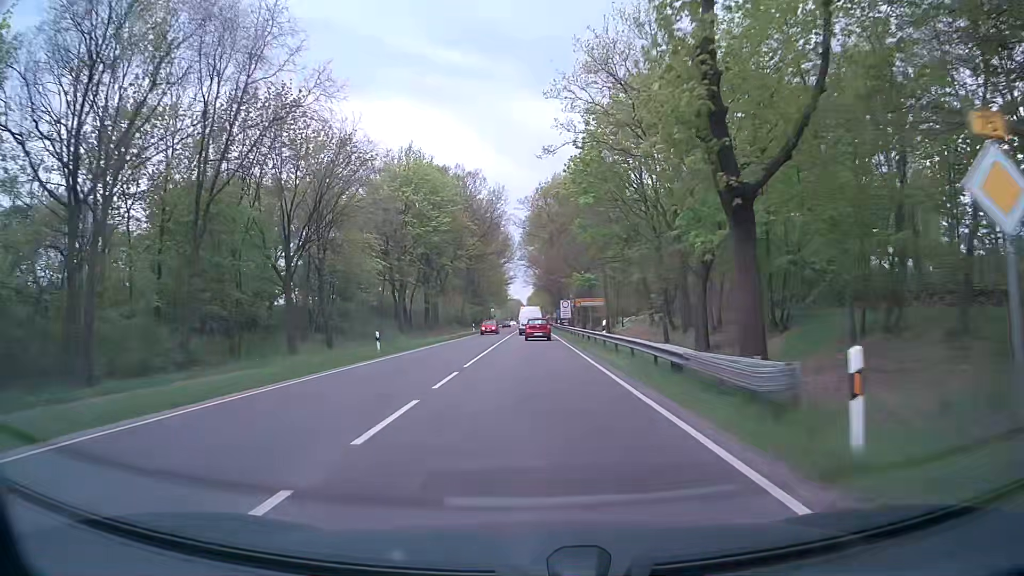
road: primary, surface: asphalt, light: Day
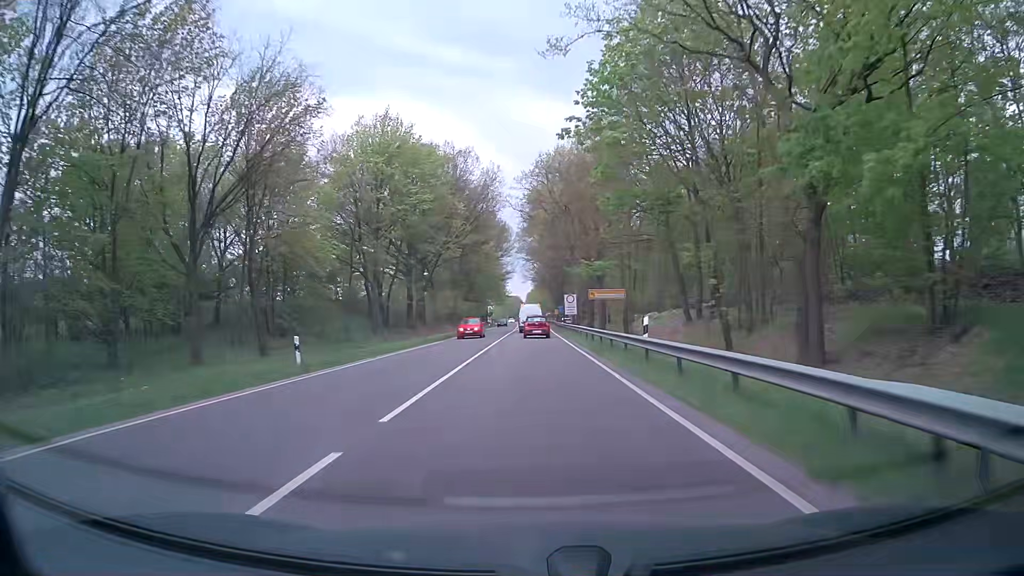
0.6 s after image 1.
(0.0, +10.8) m; 0°
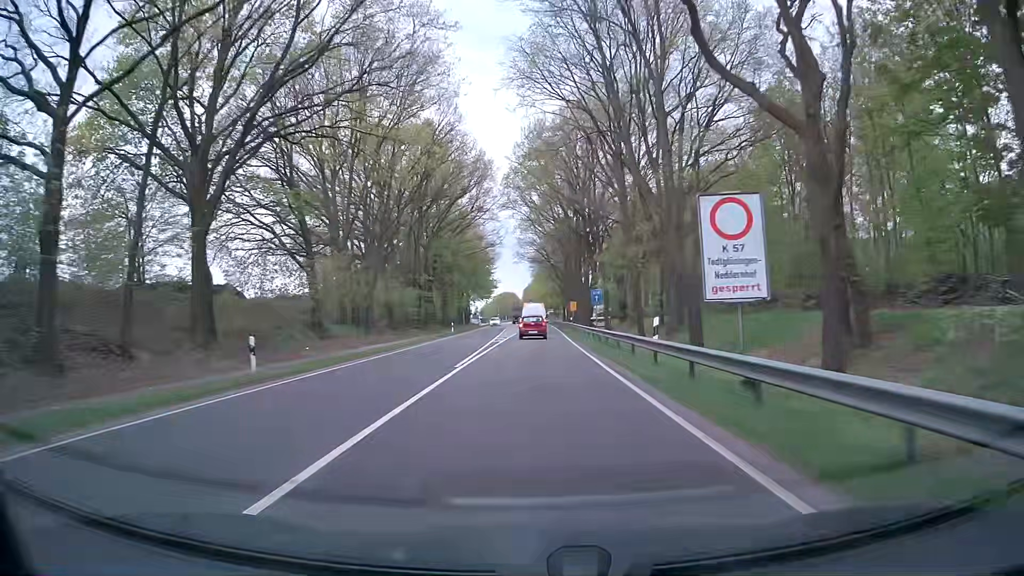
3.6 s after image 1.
(+0.4, +53.4) m; +1°
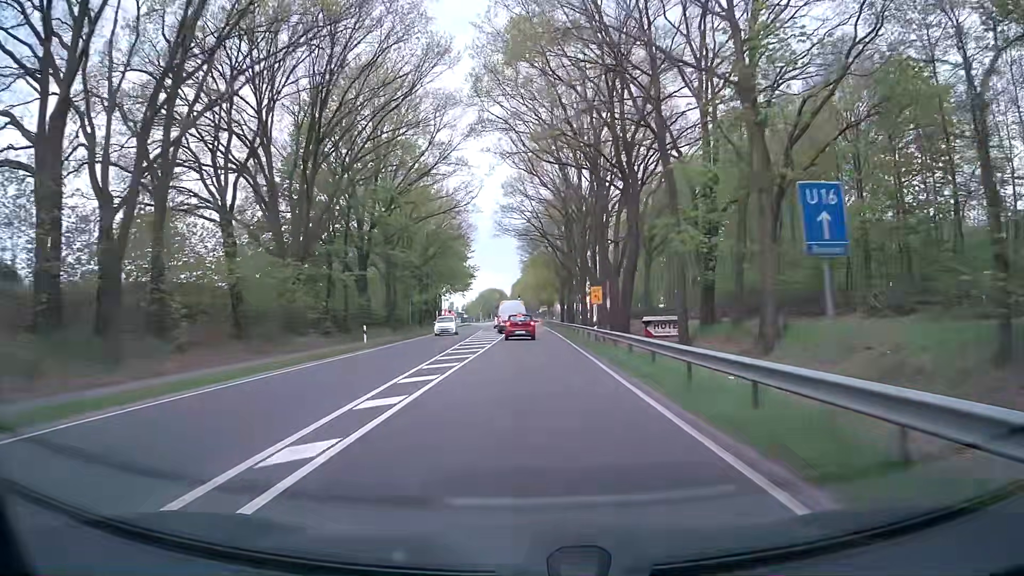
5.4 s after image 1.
(+0.3, +32.1) m; +1°
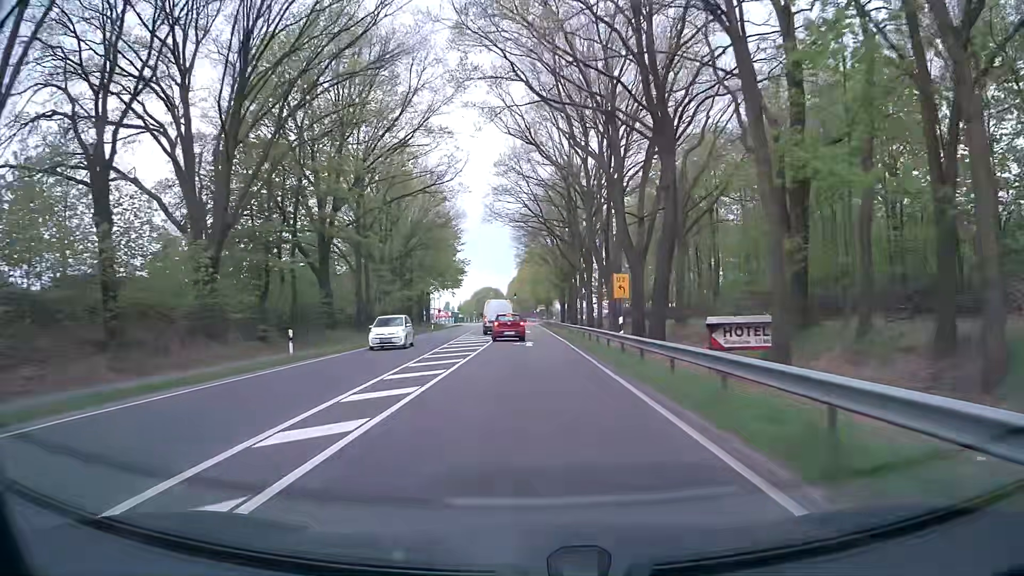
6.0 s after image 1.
(+0.1, +10.6) m; 0°
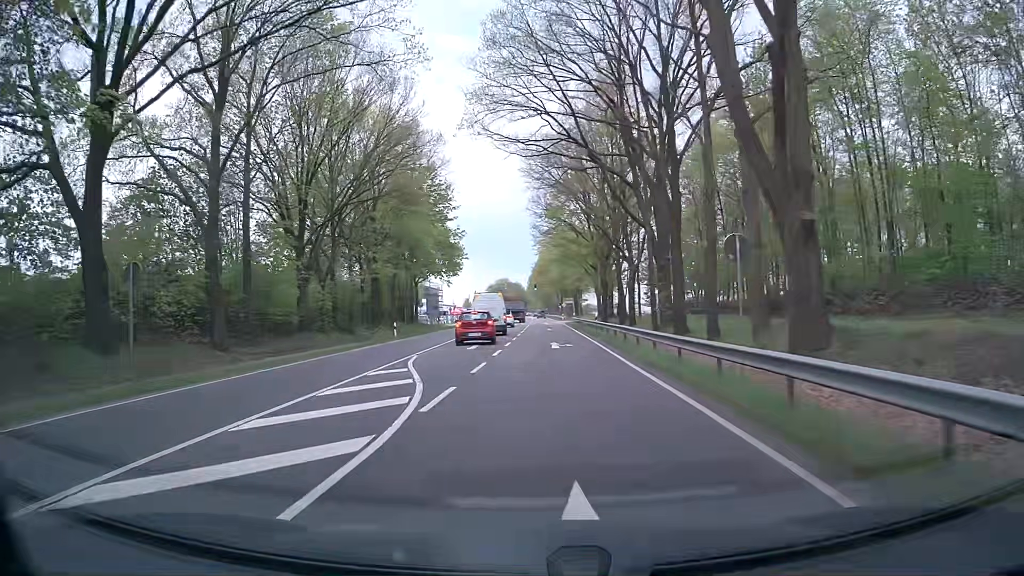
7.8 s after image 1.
(-0.2, +29.3) m; -1°
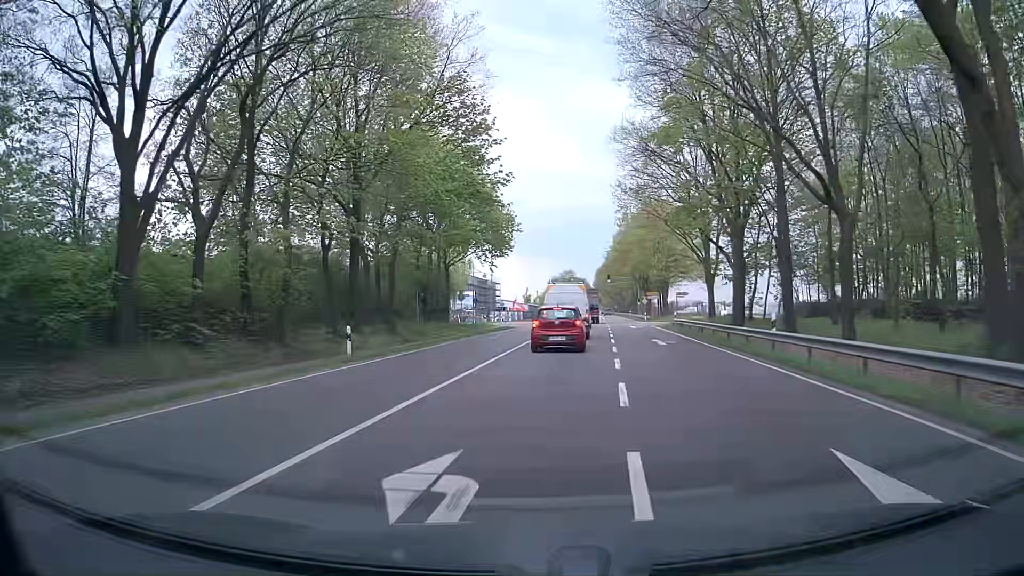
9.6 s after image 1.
(-1.5, +23.5) m; -6°
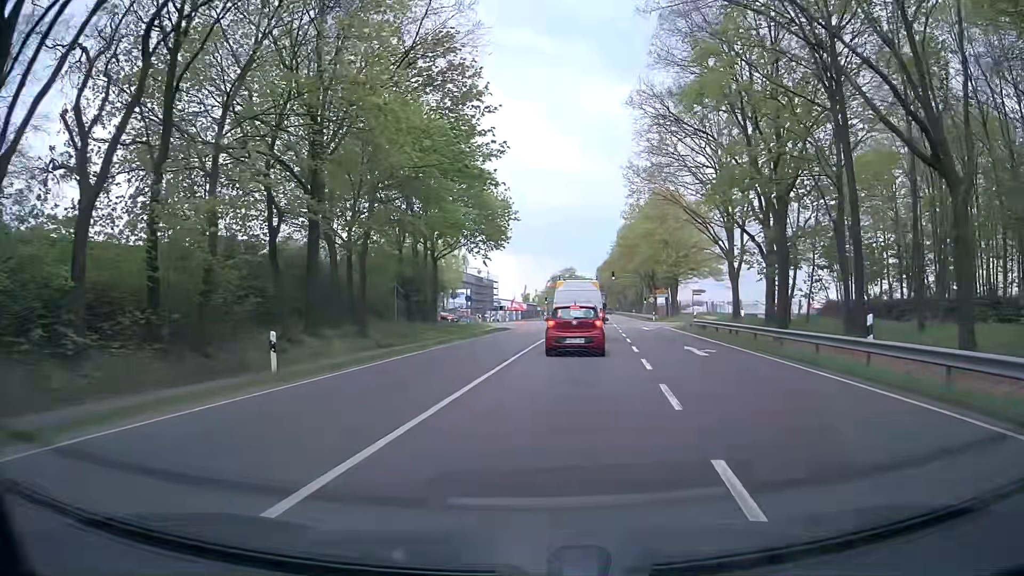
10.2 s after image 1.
(0.0, +6.3) m; +2°
